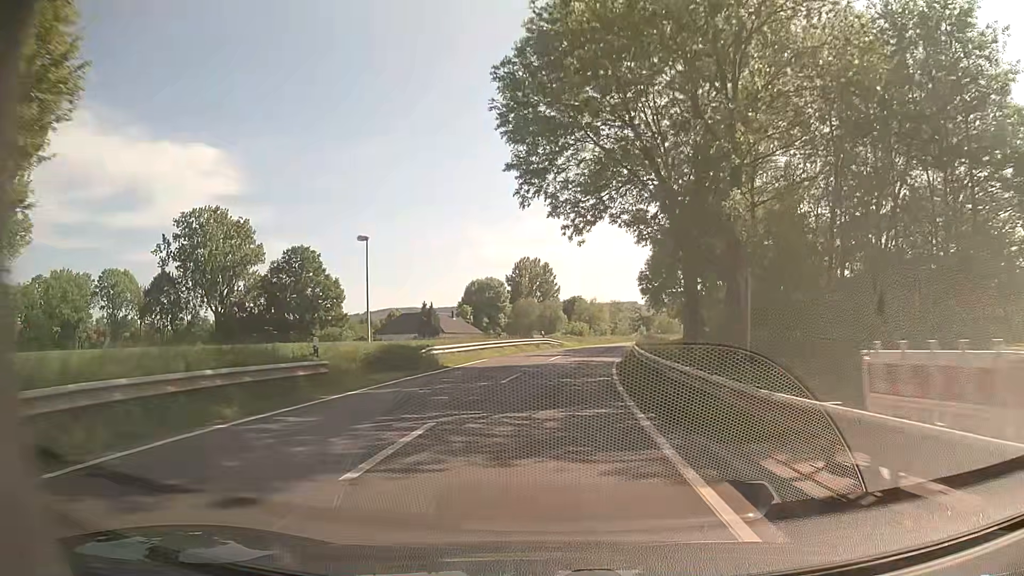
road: secondary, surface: asphalt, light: Day
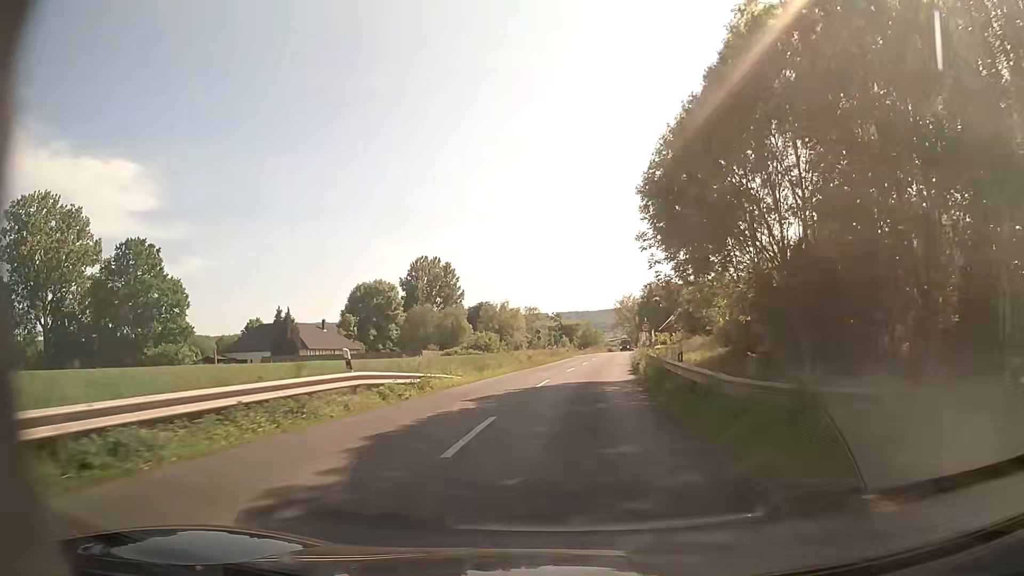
(+1.9, +34.7) m; +7°
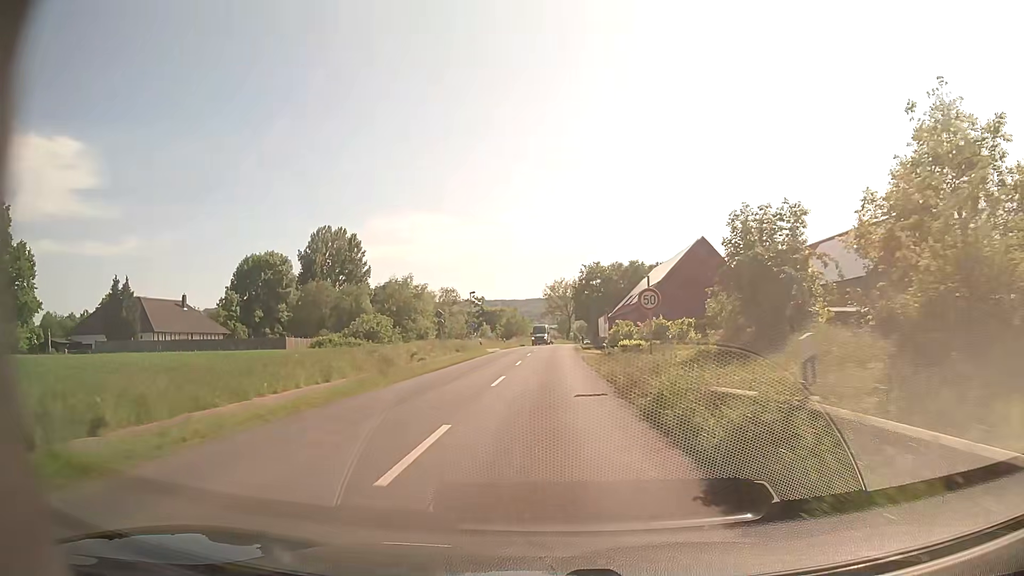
(+1.6, +25.4) m; +7°
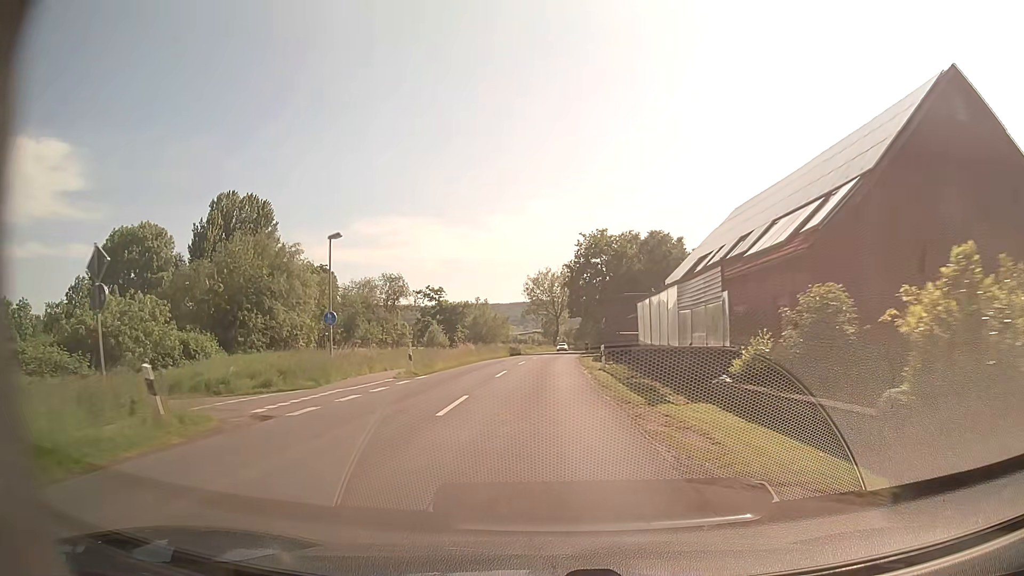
(+0.5, +42.0) m; +1°
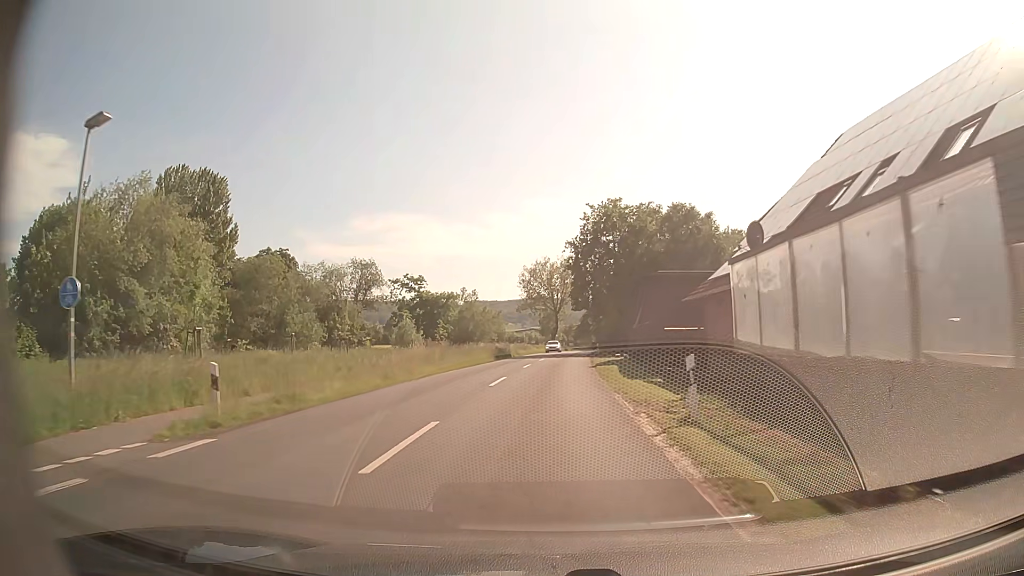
(0.0, +16.9) m; 0°
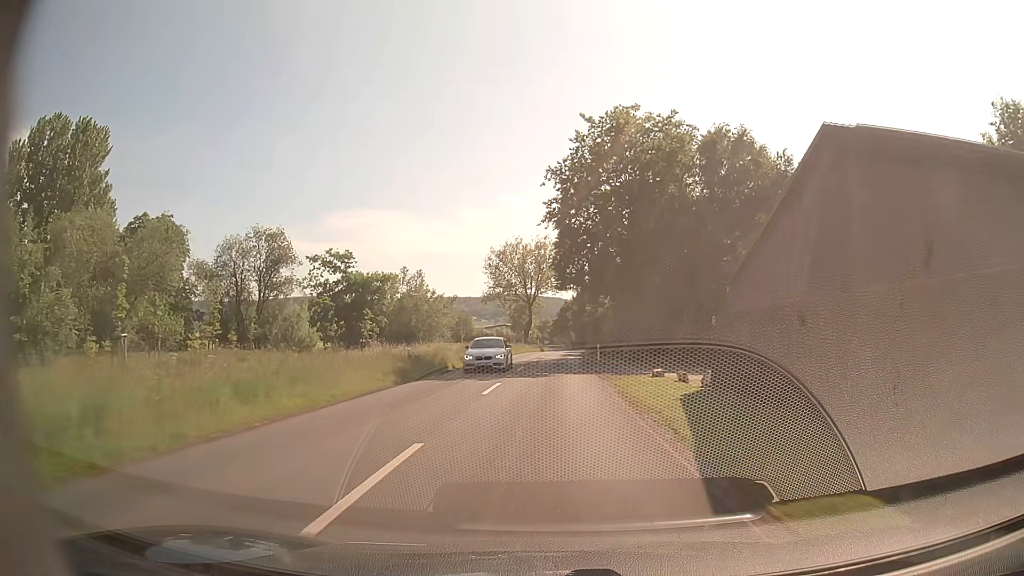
(+0.2, +26.1) m; +2°
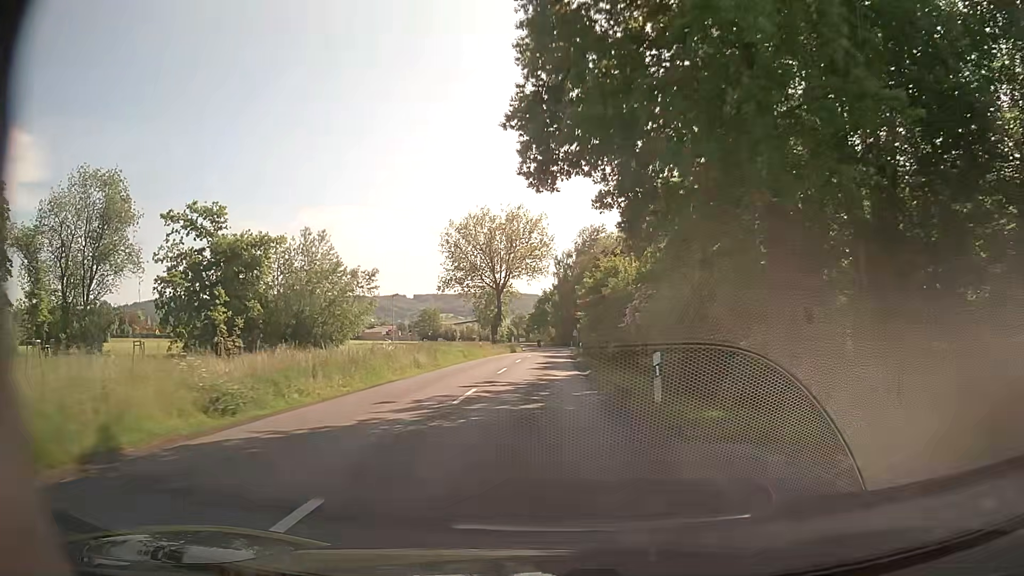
(+0.5, +26.8) m; +2°
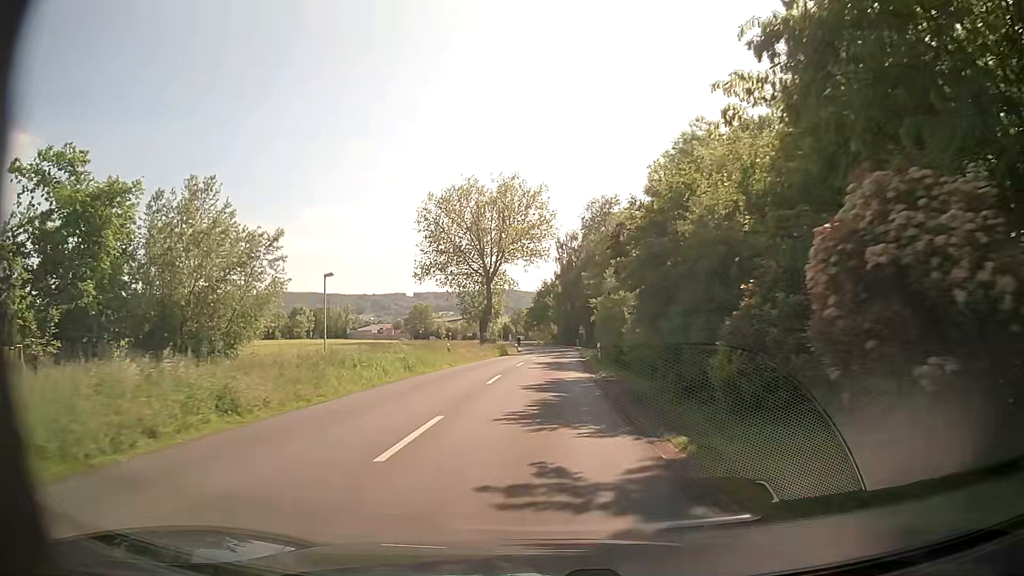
(+0.1, +17.9) m; 0°
(0, +10) (0, +20) (0, +30) (+1, +40) (+1, +50) (+1, +60) (+2, +70) (+2, +80) (+1, +90) (0, +100) m
